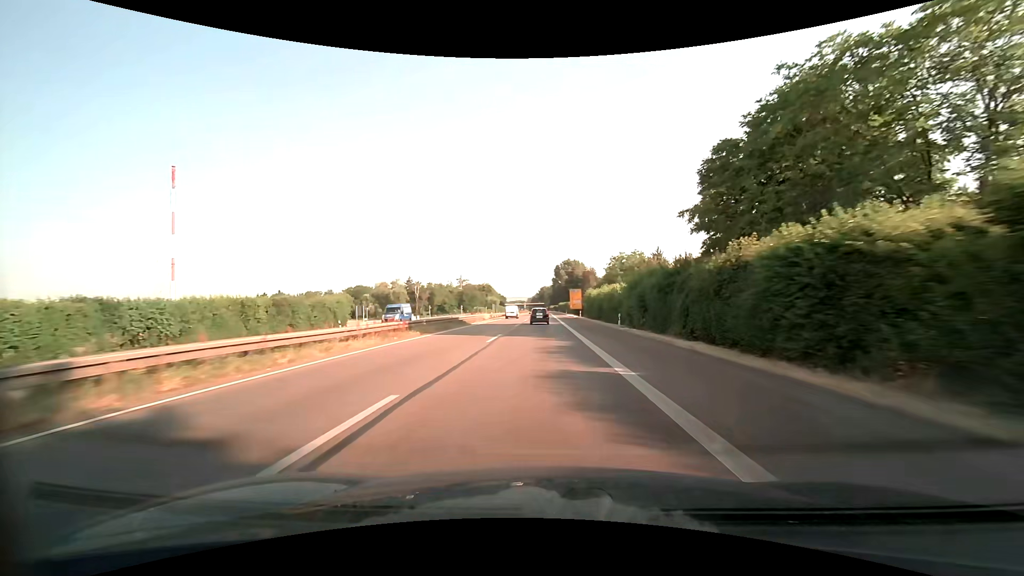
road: trunk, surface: asphalt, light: Day
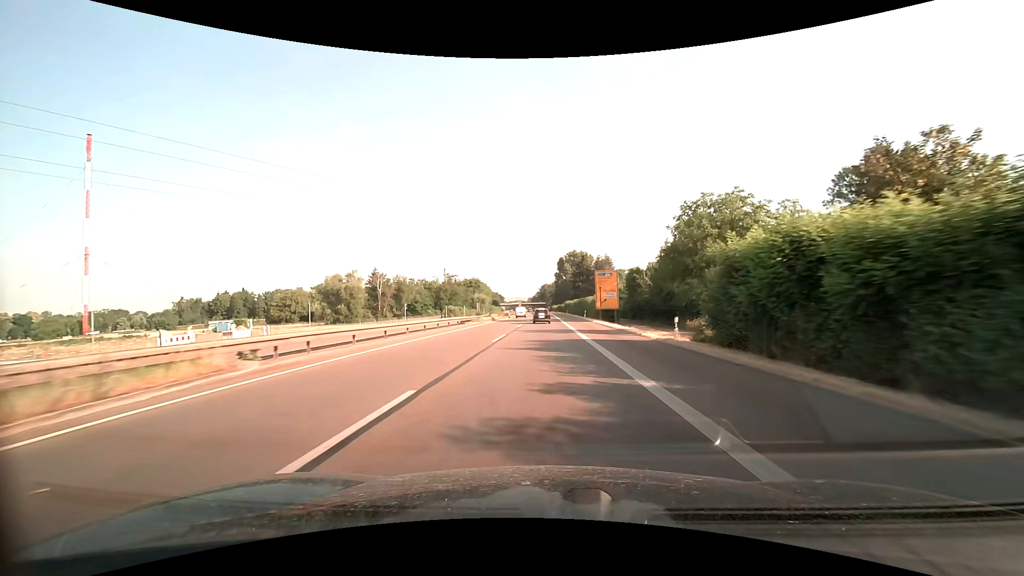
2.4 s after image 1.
(-0.2, +54.9) m; 0°
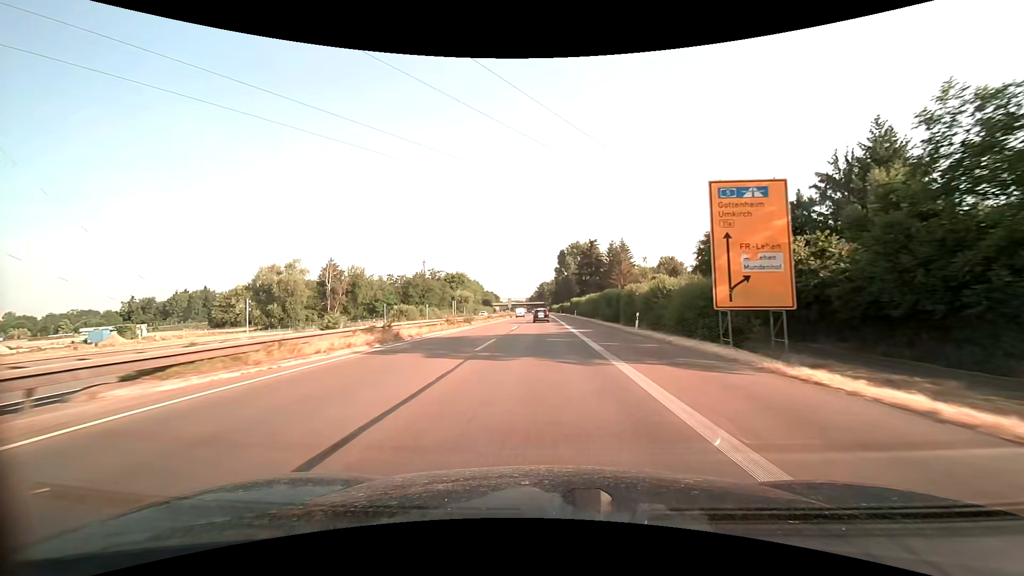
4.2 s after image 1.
(+0.1, +41.4) m; 0°
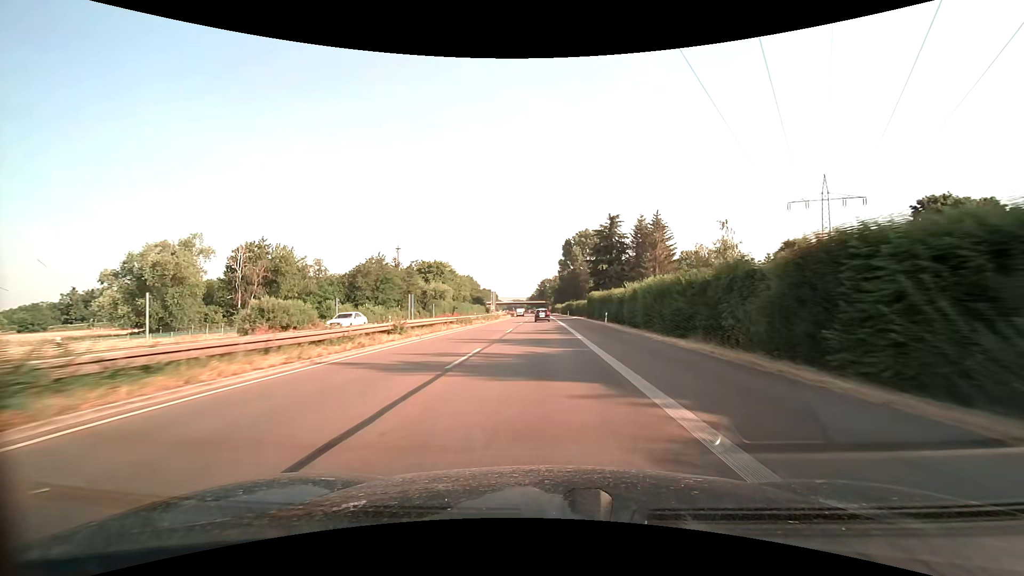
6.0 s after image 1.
(-0.1, +41.6) m; 0°
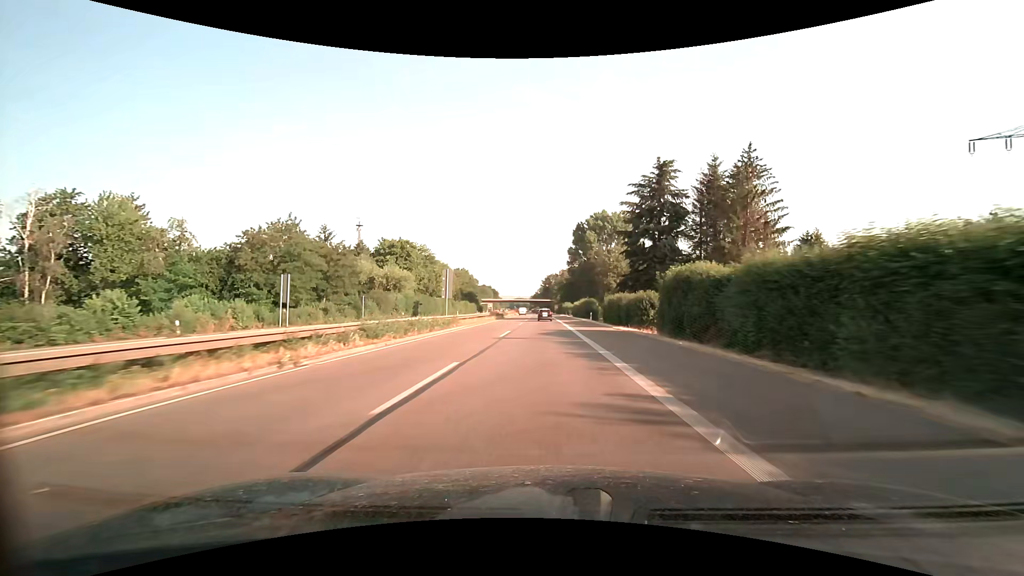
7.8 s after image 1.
(-0.2, +42.1) m; -1°
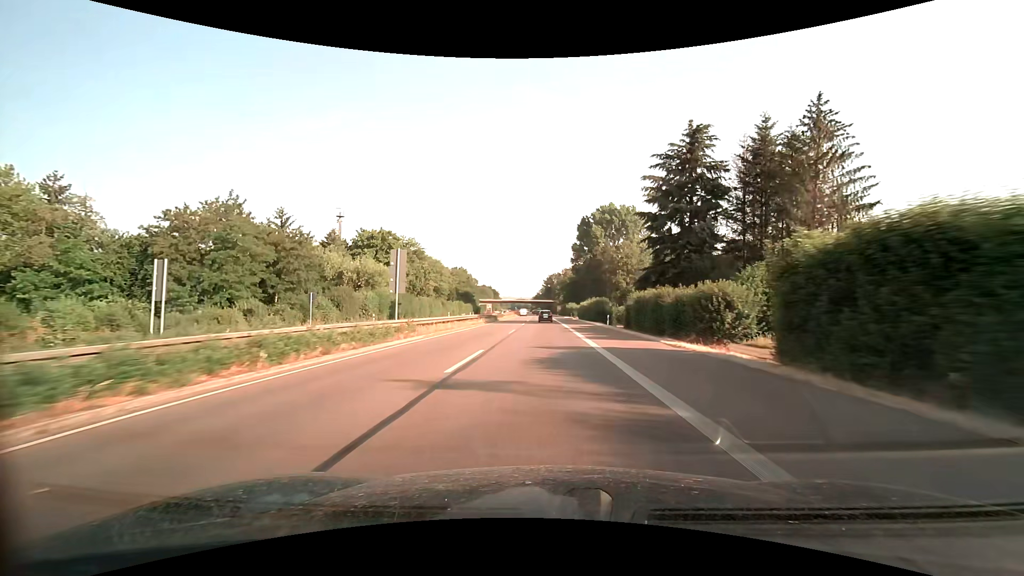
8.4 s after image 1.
(0.0, +14.1) m; 0°
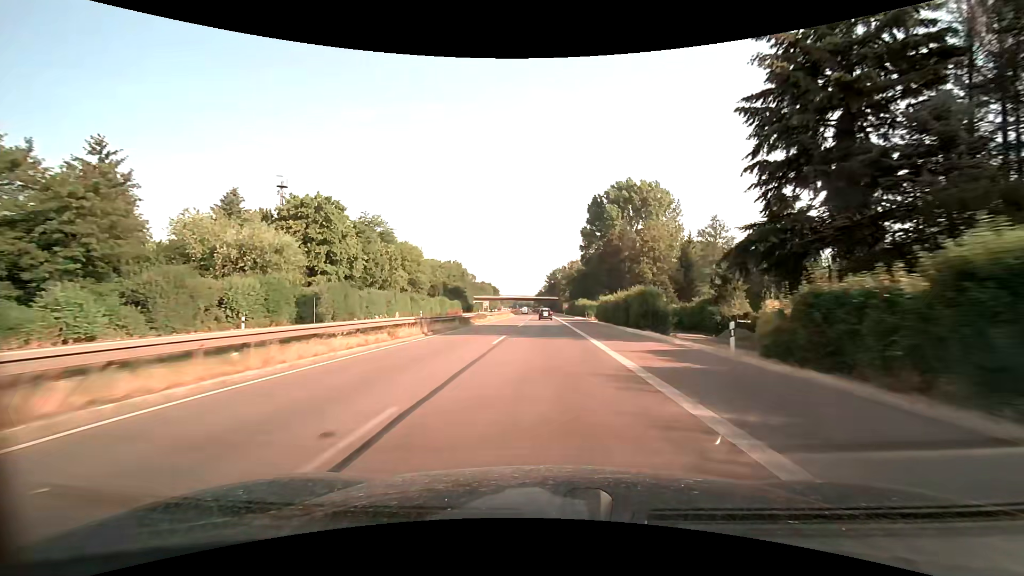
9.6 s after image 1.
(0.0, +28.4) m; 0°
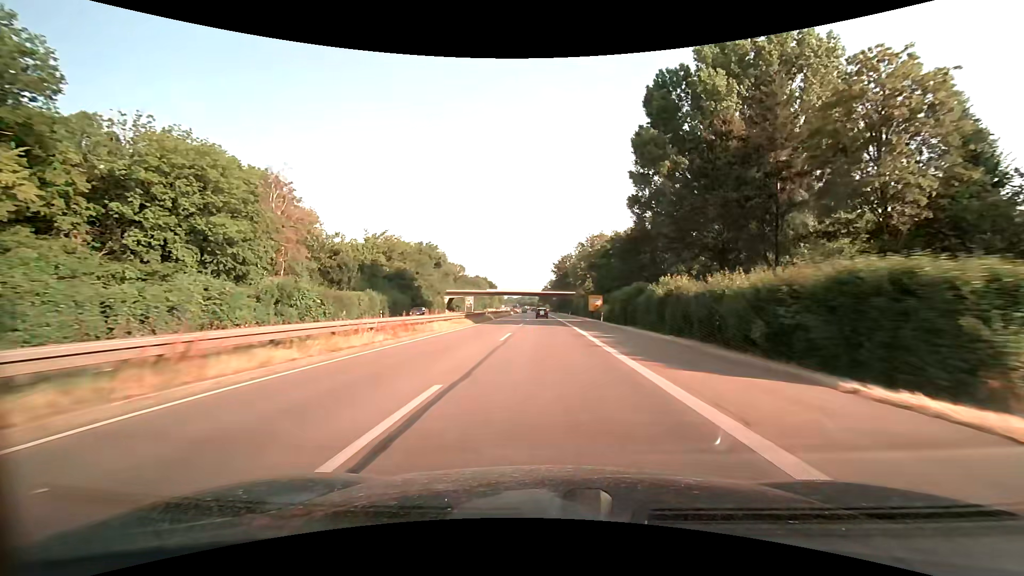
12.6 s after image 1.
(-0.3, +71.4) m; -1°
(0, +10) (0, +20) (0, +30) (0, +40) (0, +50) (0, +60) (0, +70) (0, +80) (-1, +90) (-1, +100) m
